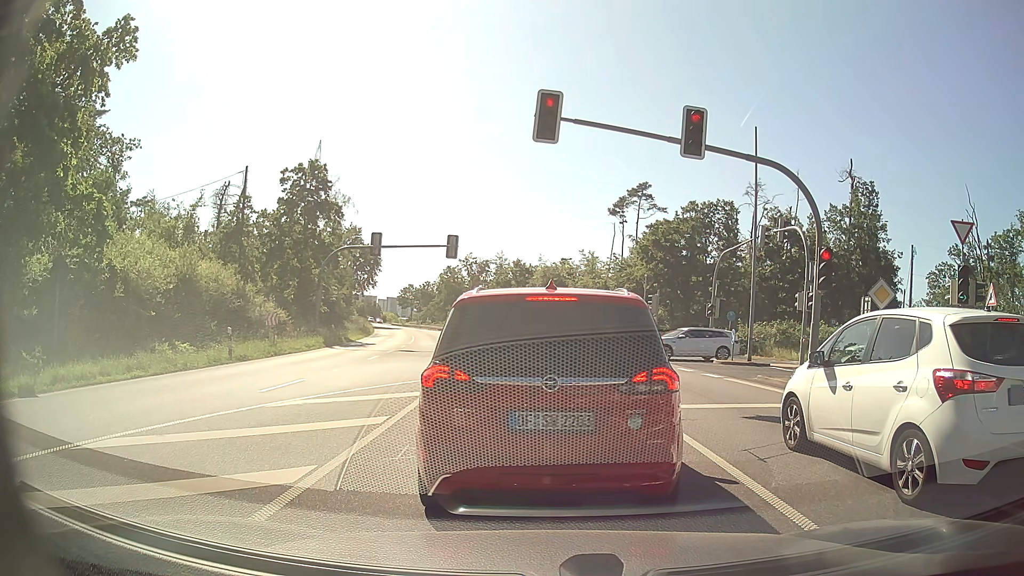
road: primary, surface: asphalt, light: Day
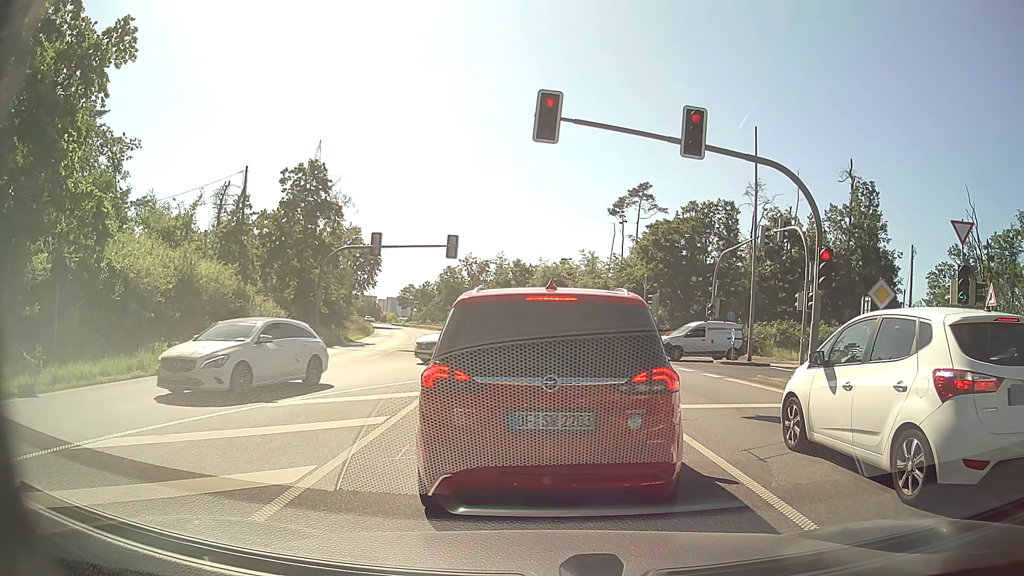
(0.0, 0.0) m; 0°
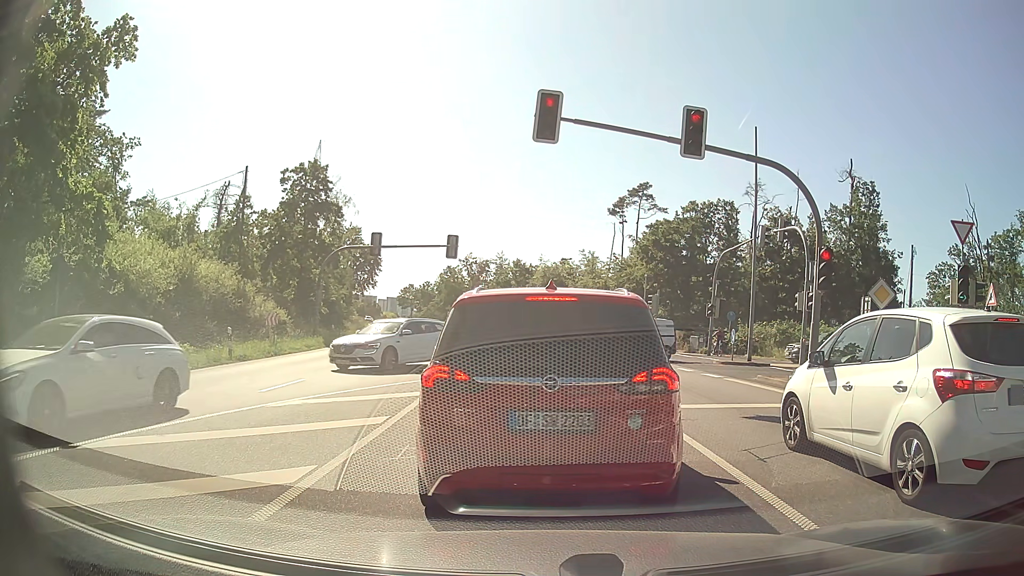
(0.0, 0.0) m; 0°
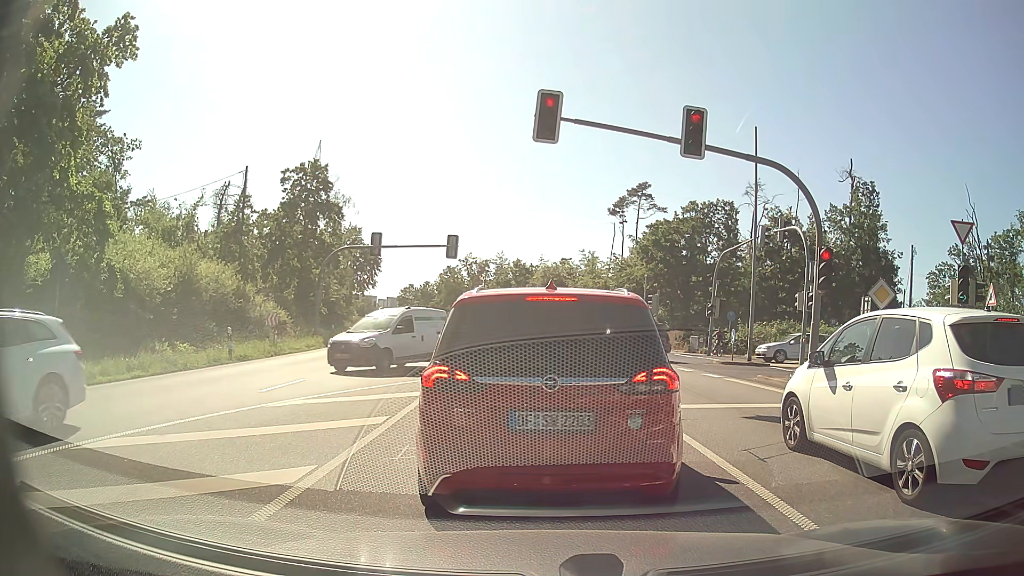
(0.0, 0.0) m; 0°
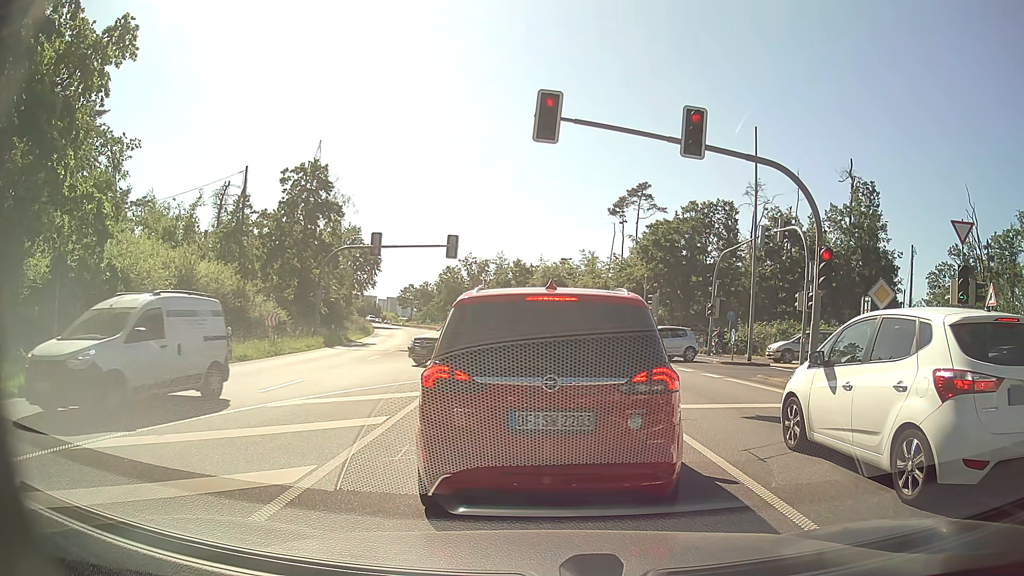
(0.0, 0.0) m; 0°
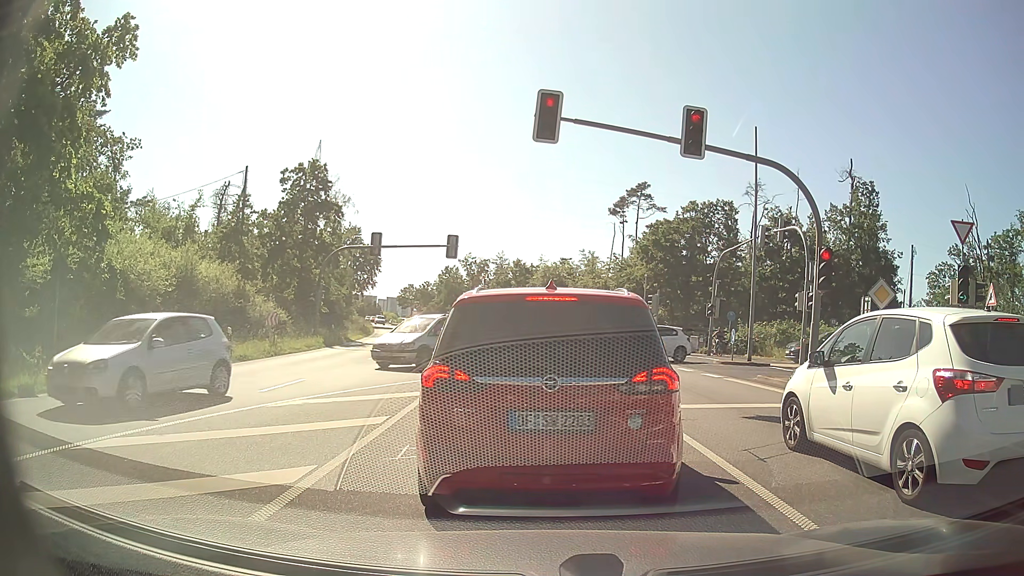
(0.0, 0.0) m; 0°
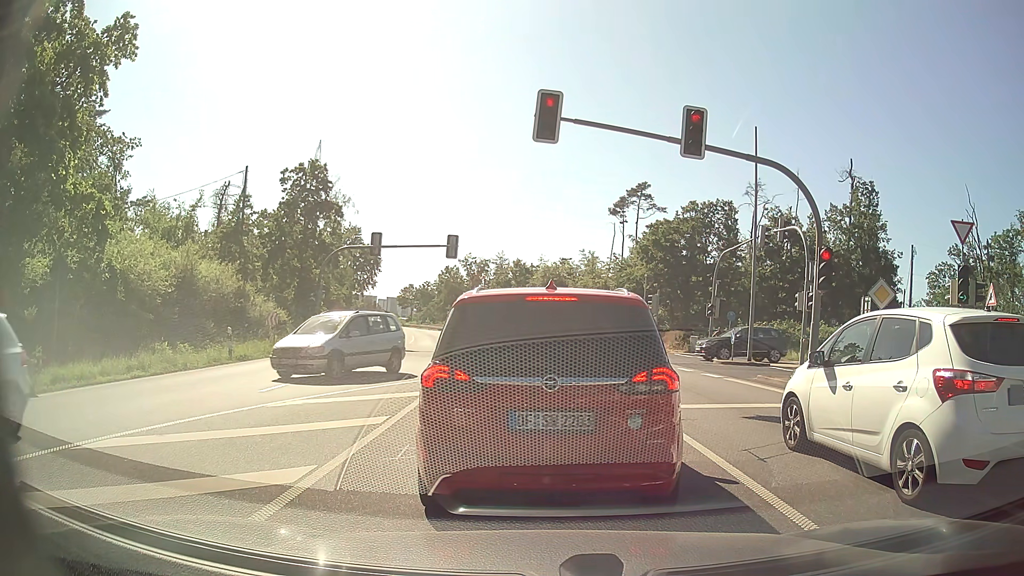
(0.0, 0.0) m; 0°
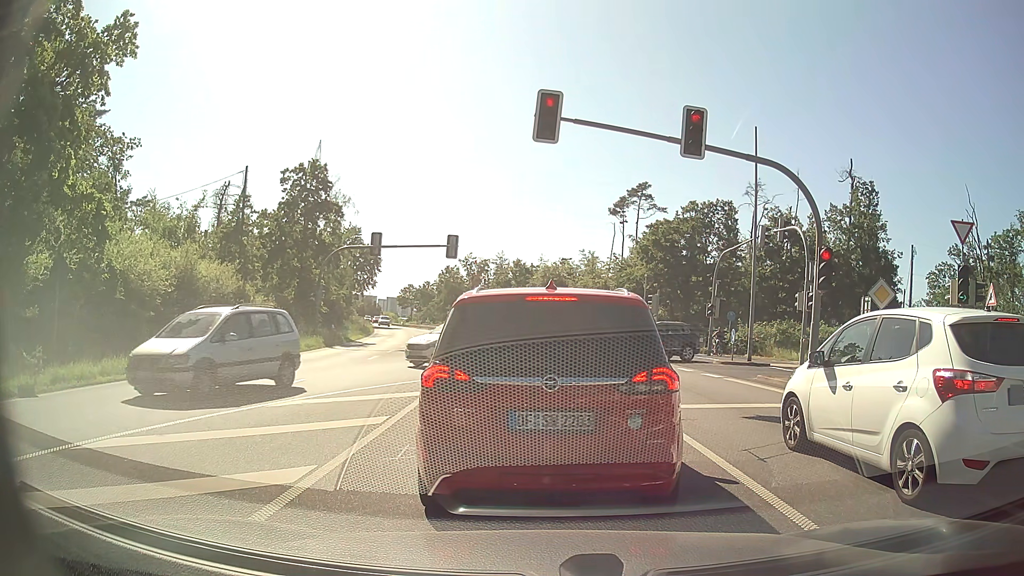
(0.0, 0.0) m; 0°
(0, +10) (0, +20) (0, +30) (-1, +40) (-2, +50) (-4, +60) (-5, +70) (-7, +79) (-9, +89) (-11, +99) m
